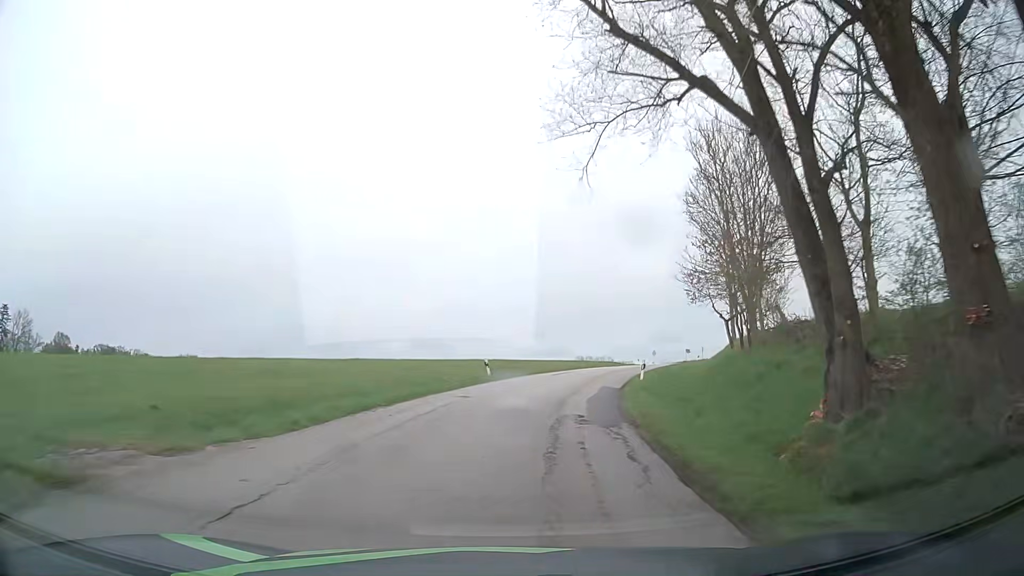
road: tertiary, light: Day
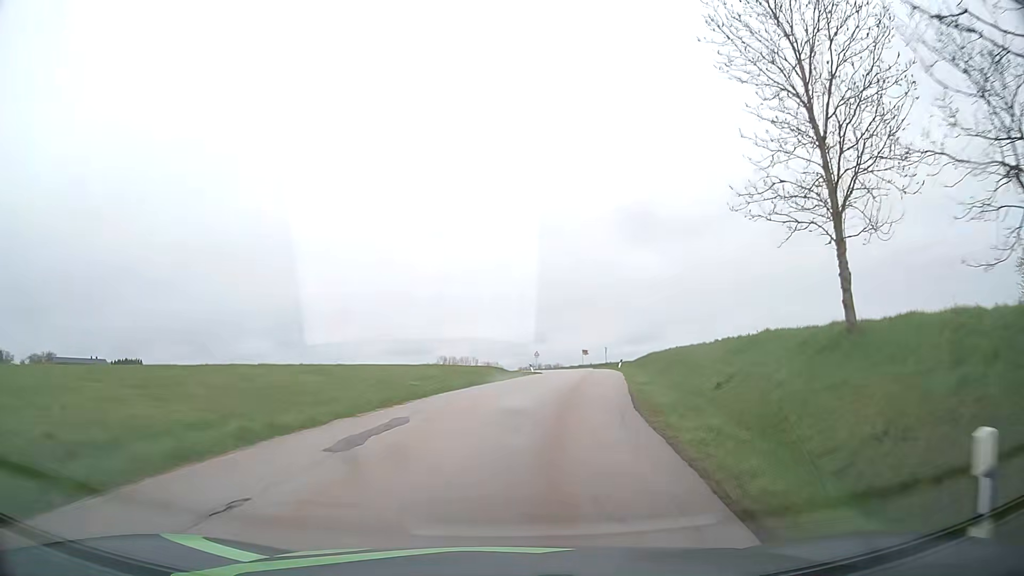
(+2.4, +26.5) m; +10°
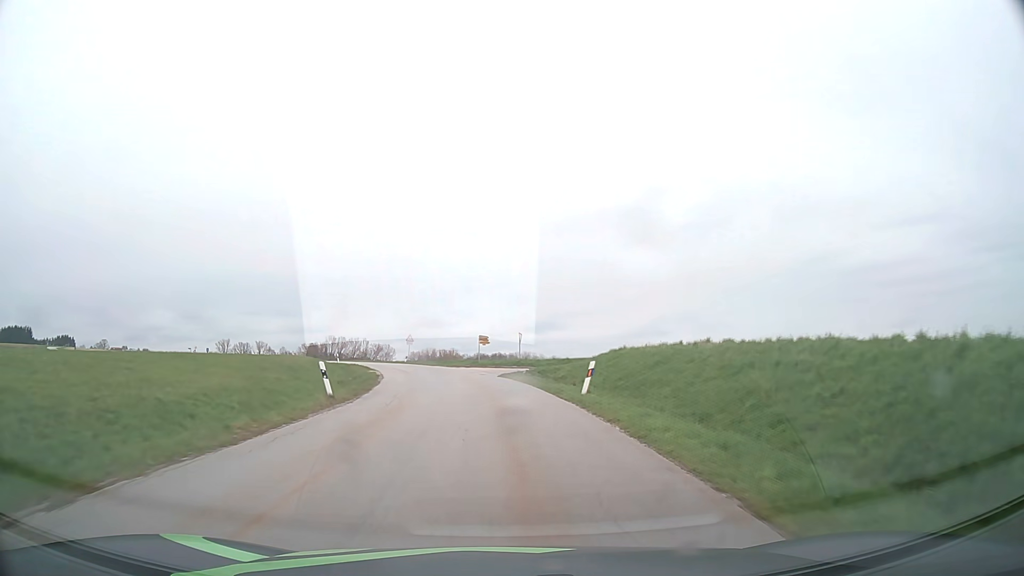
(+4.4, +35.3) m; +10°
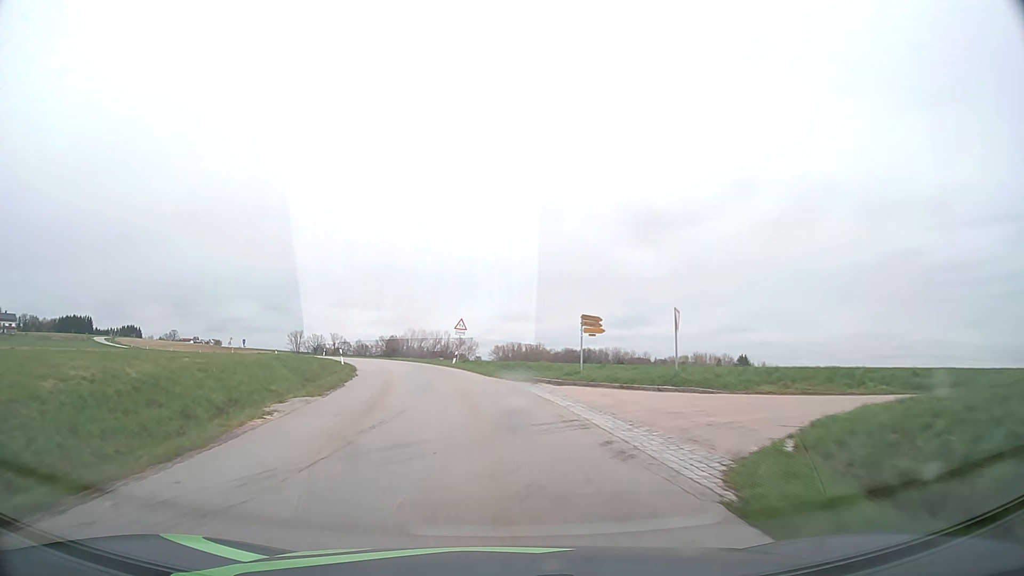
(-1.3, +27.2) m; -6°
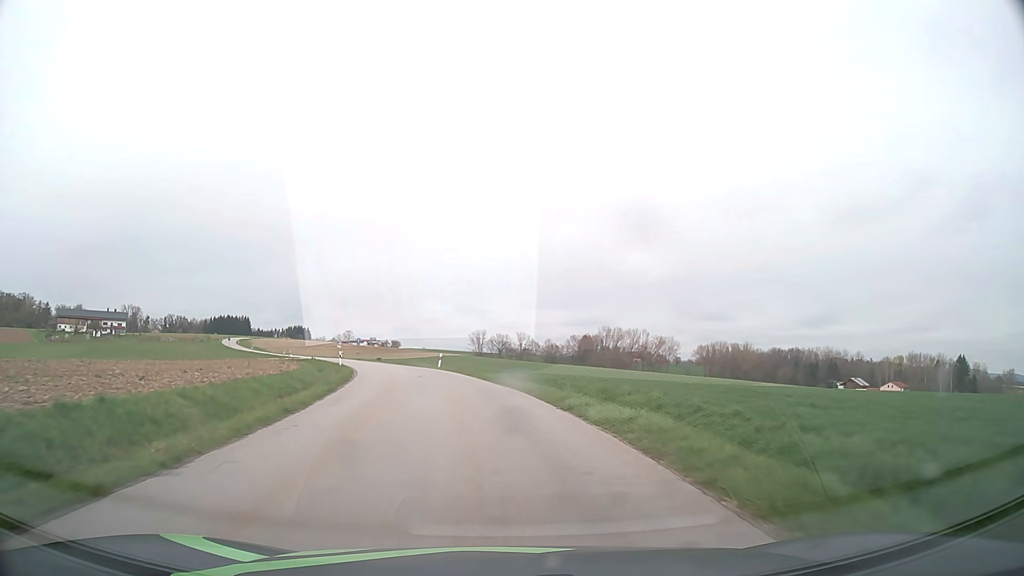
(-7.2, +46.6) m; -17°
